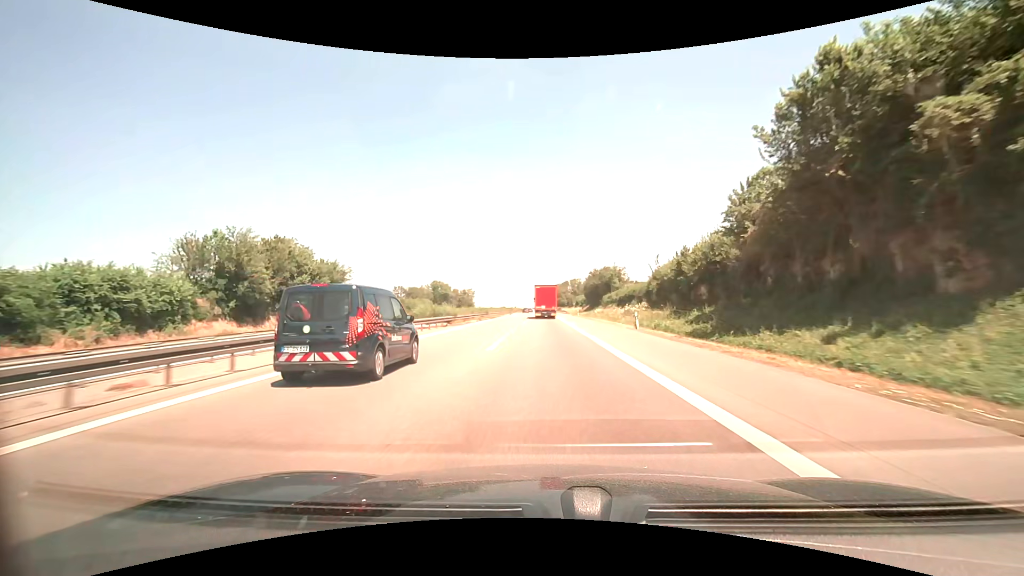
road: motorway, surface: asphalt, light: Day
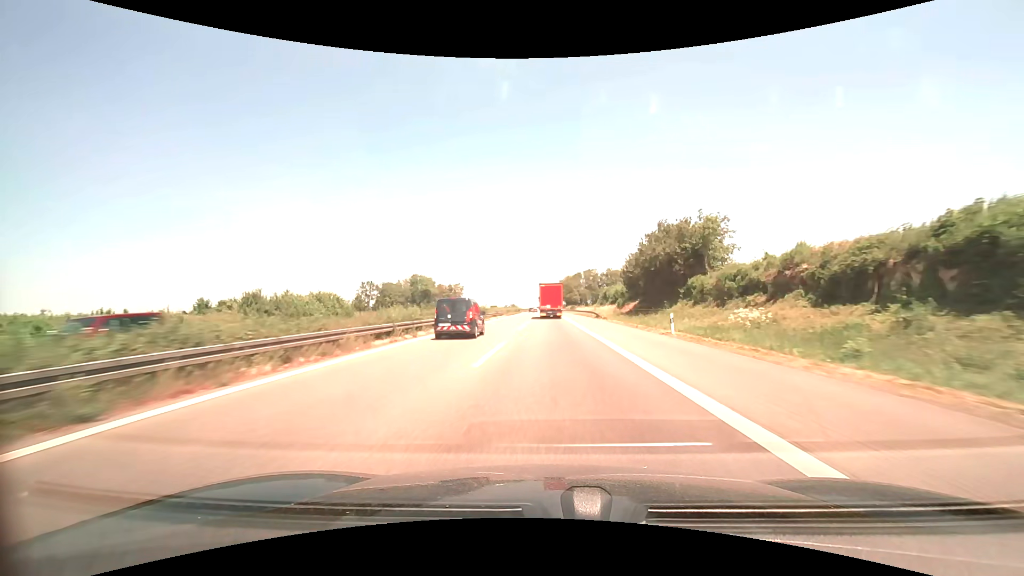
(-0.2, +57.6) m; -1°
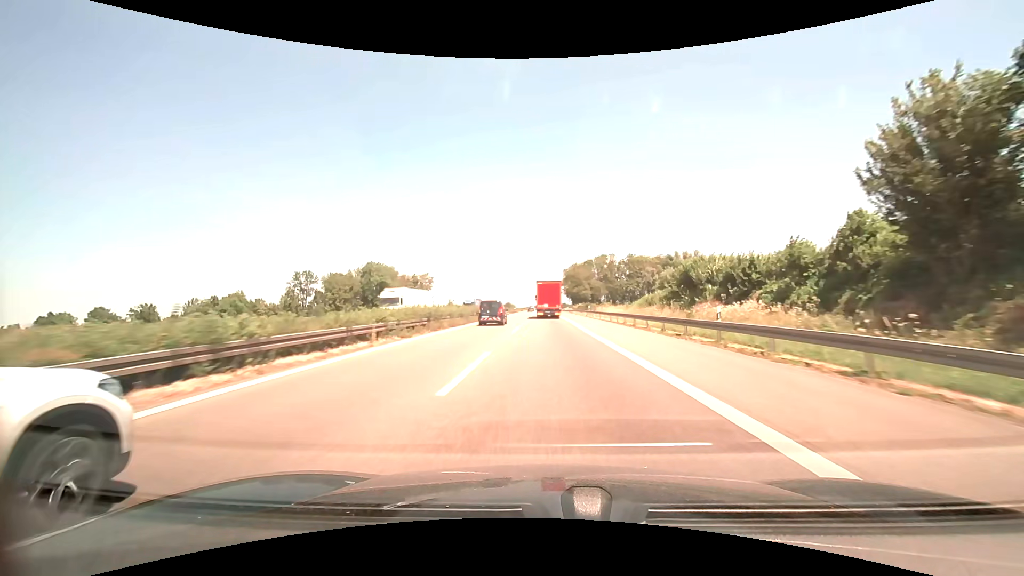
(0.0, +57.6) m; 0°
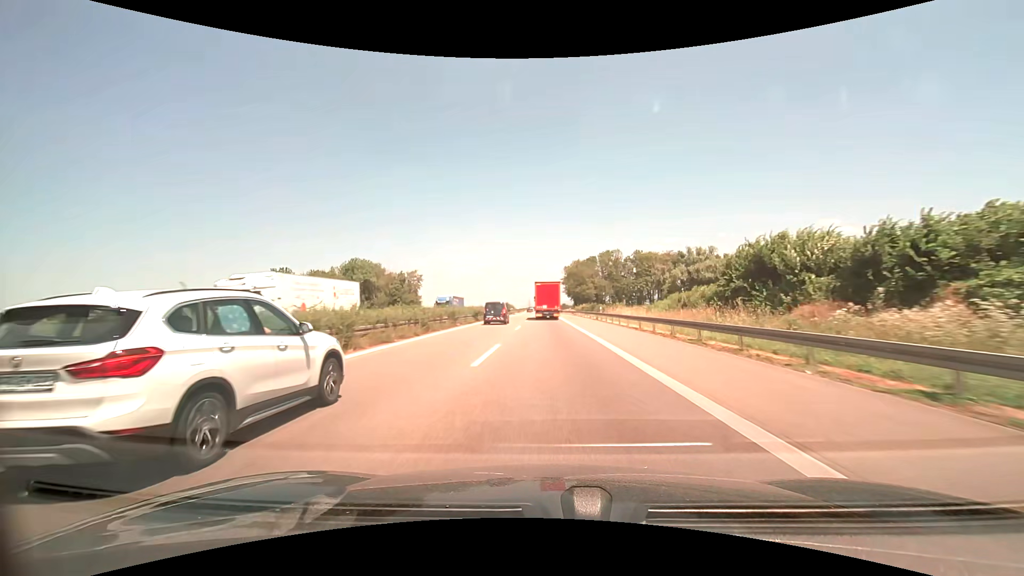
(0.0, +14.1) m; 0°
(0, +10) (0, +20) (0, +30) (0, +40) (0, +50) (0, +60) (0, +70) (0, +80) (0, +90) (0, +100) m
